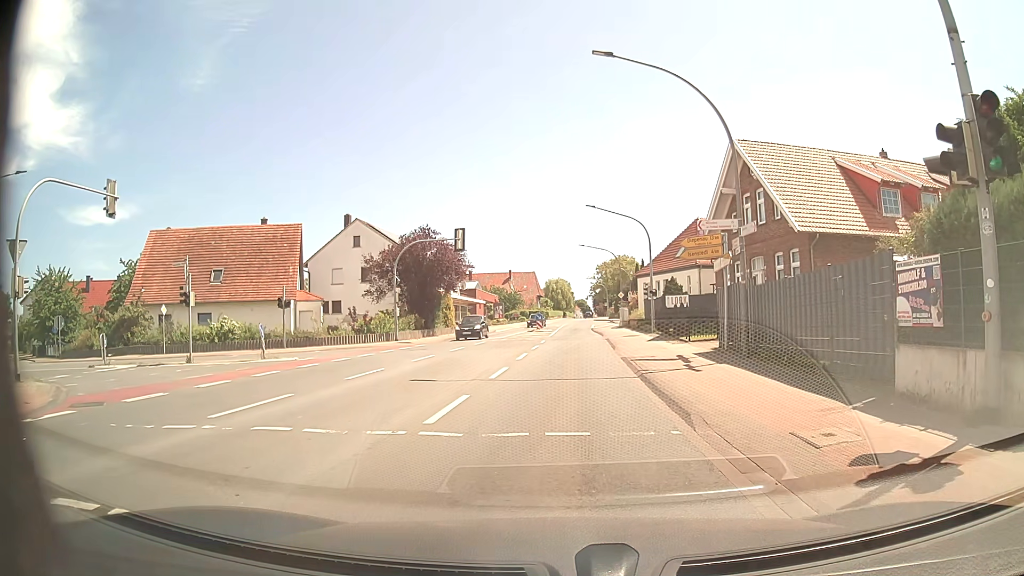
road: primary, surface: asphalt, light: Day
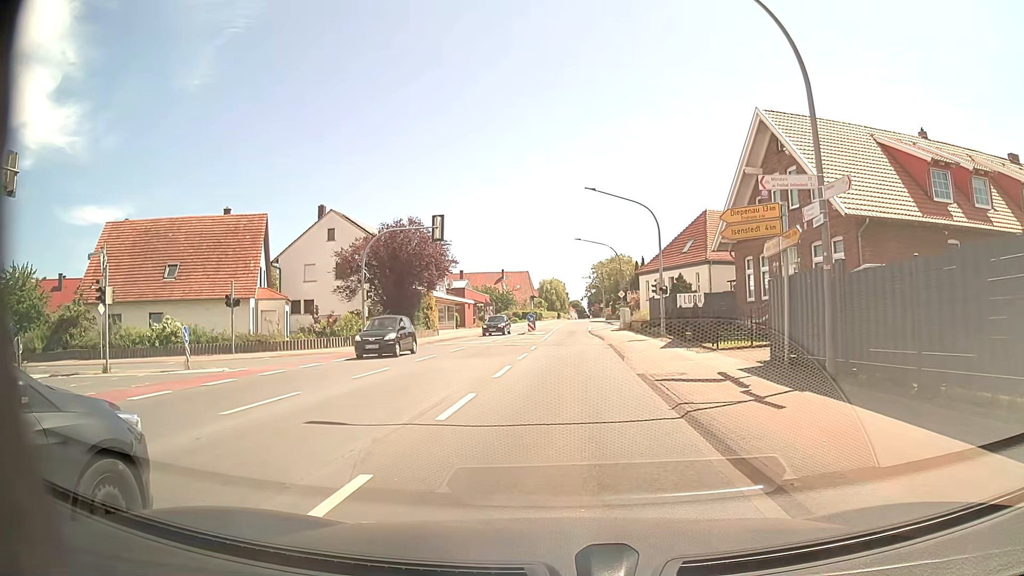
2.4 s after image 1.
(0.0, +6.0) m; +1°
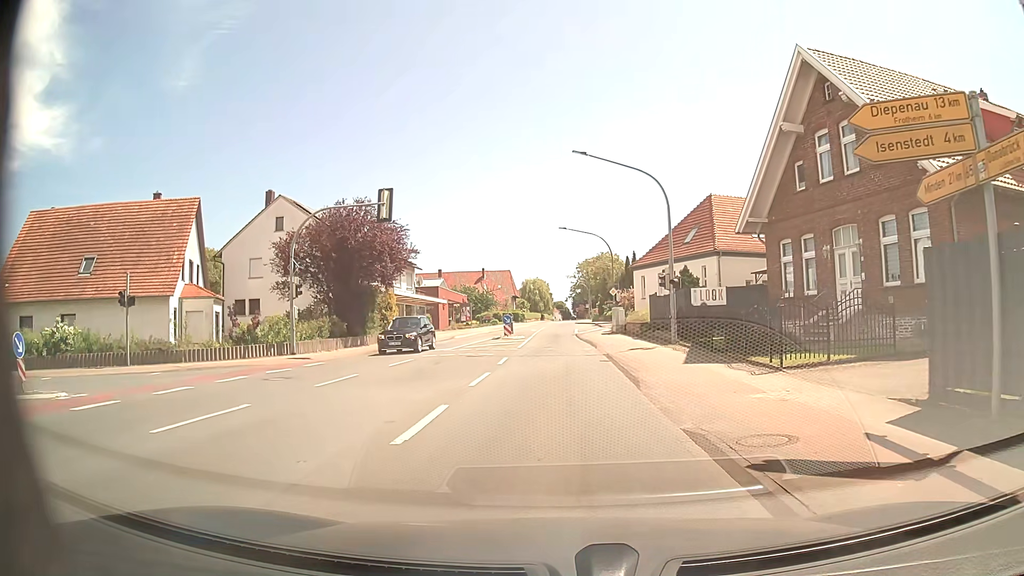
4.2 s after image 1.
(0.0, +8.0) m; +1°
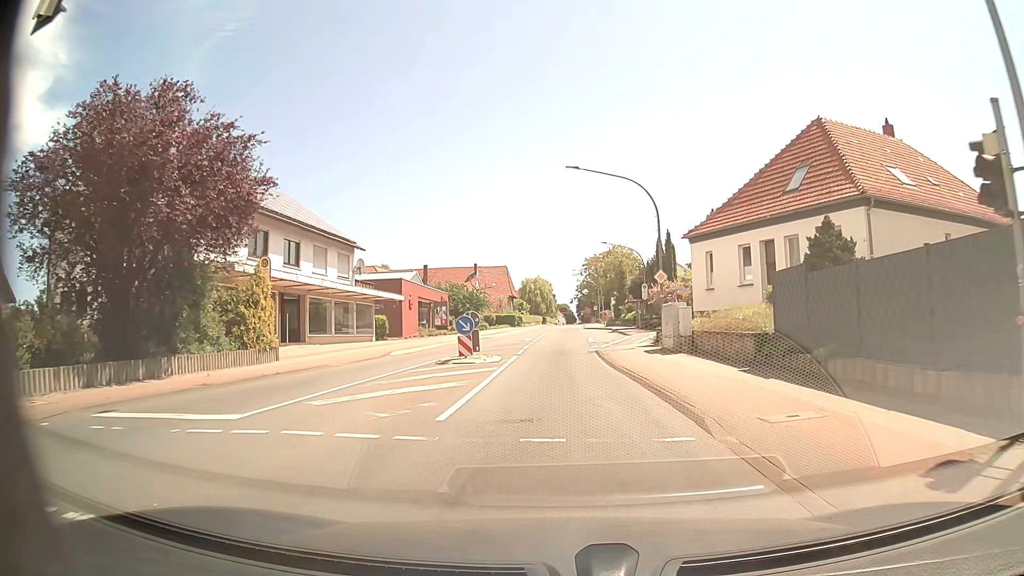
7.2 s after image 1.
(-0.3, +21.3) m; 0°
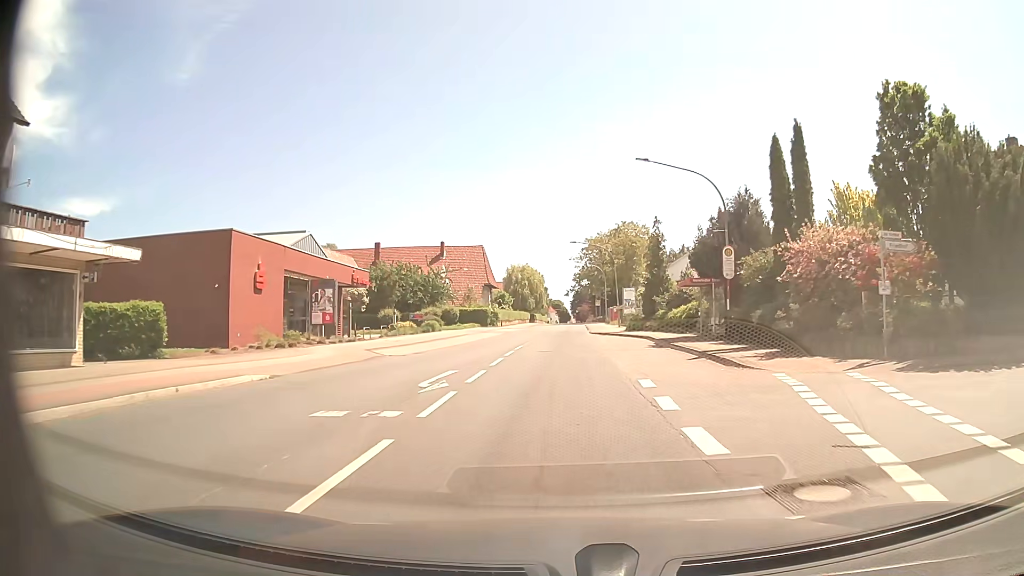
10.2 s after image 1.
(0.0, +31.6) m; 0°
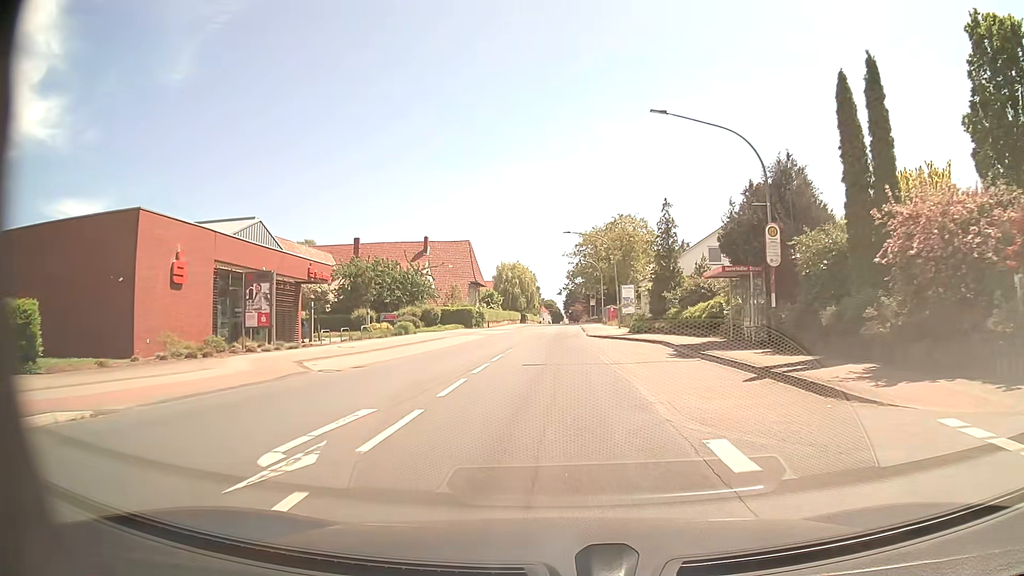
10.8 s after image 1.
(+0.1, +7.0) m; +1°
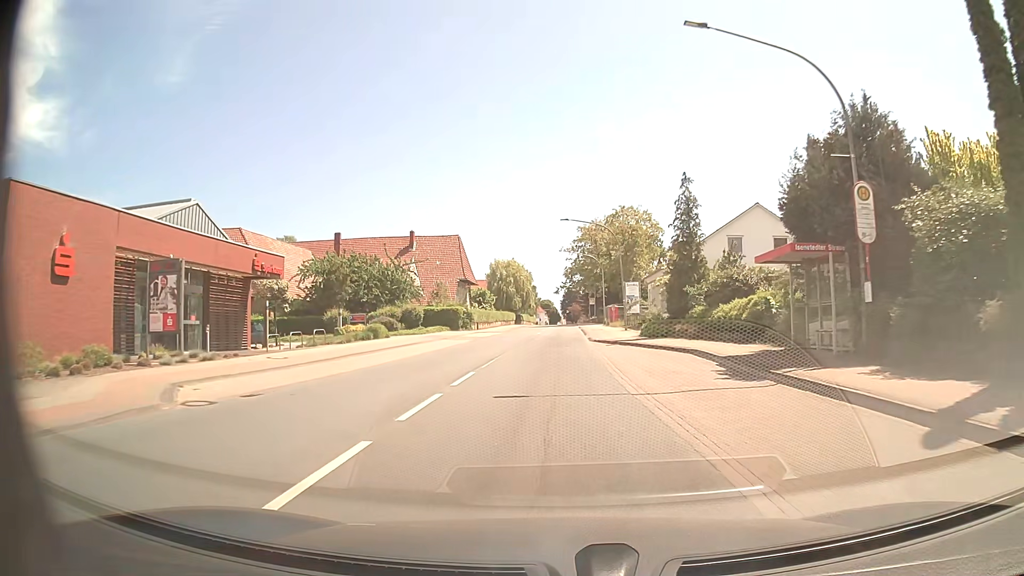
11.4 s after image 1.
(0.0, +7.1) m; 0°
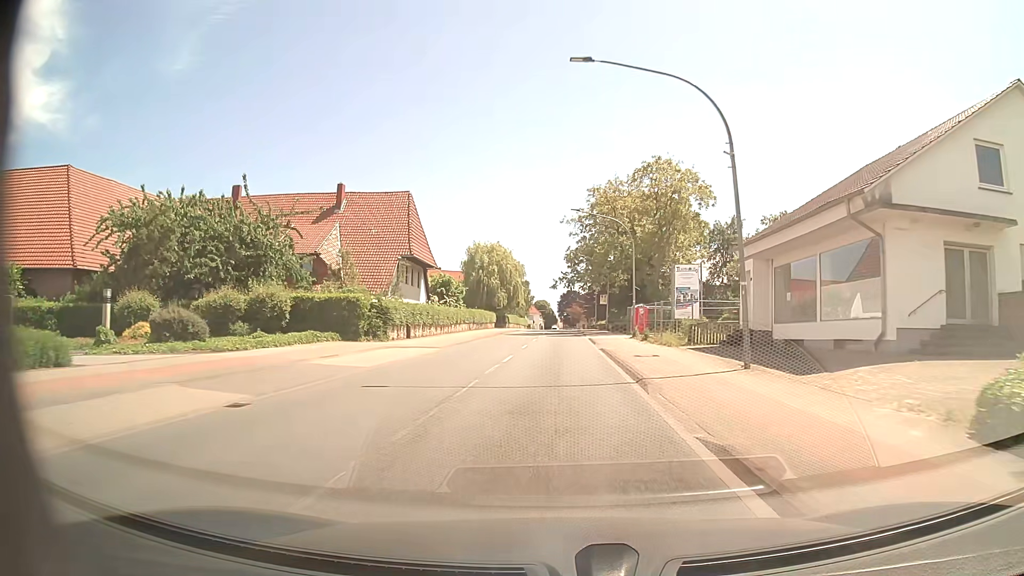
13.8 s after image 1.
(-0.1, +29.3) m; +1°
(0, +10) (0, +20) (0, +30) (0, +40) (0, +50) (0, +60) (0, +70) (0, +80) (0, +90) (0, +100) m
